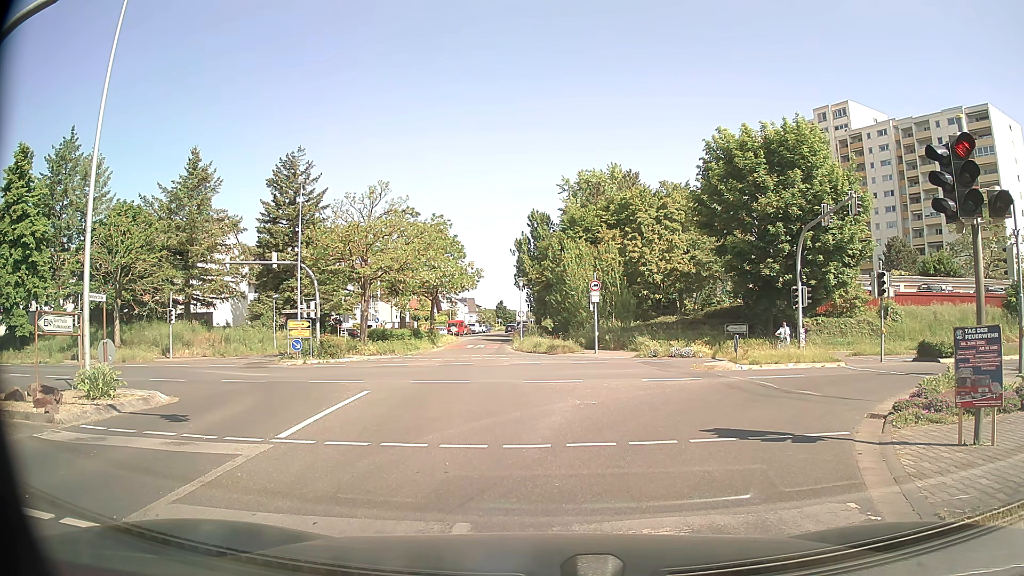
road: tertiary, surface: asphalt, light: Day
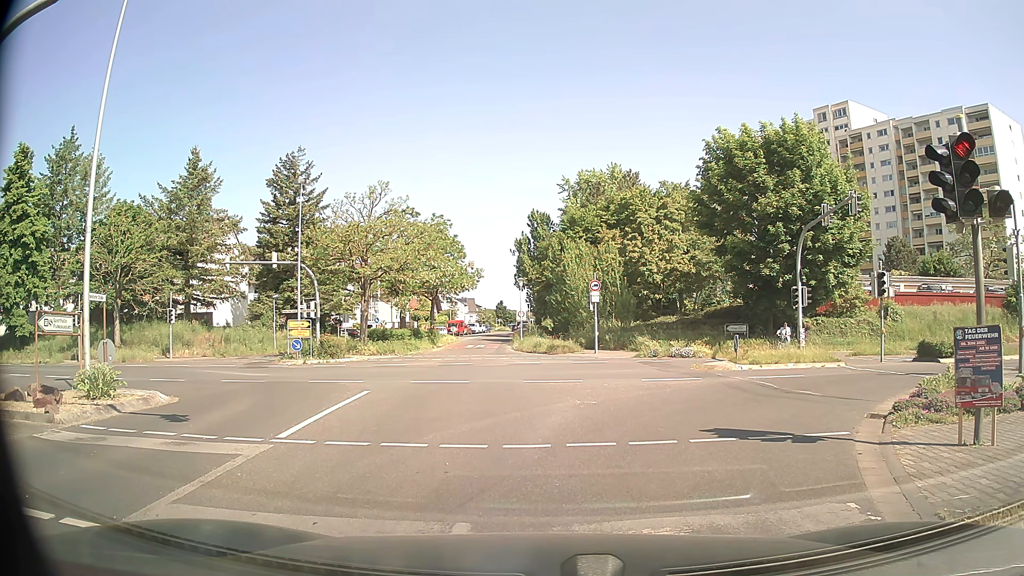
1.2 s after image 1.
(0.0, 0.0) m; 0°
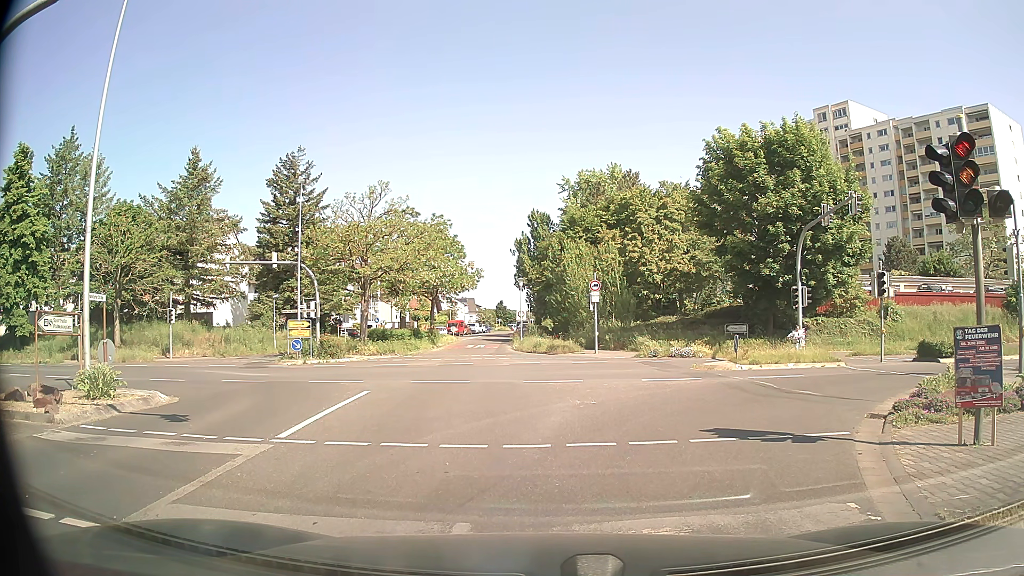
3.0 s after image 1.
(0.0, 0.0) m; 0°
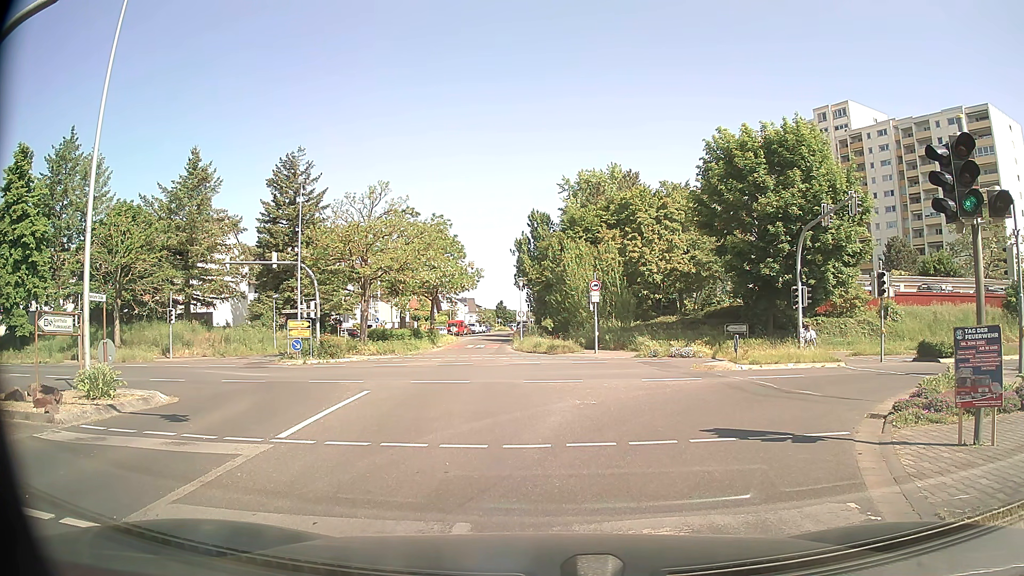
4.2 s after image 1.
(0.0, 0.0) m; 0°
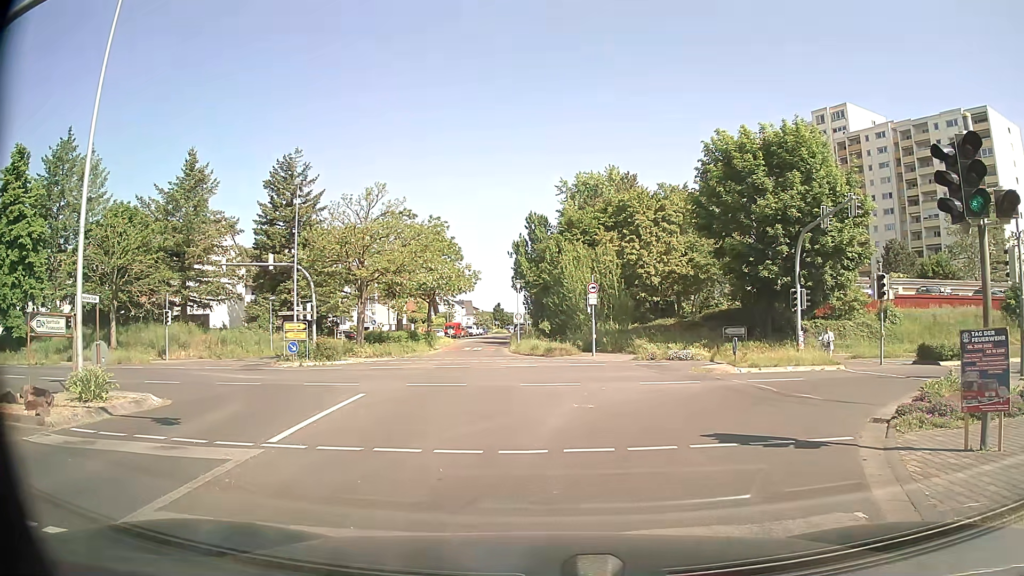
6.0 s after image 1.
(0.0, +0.2) m; 0°
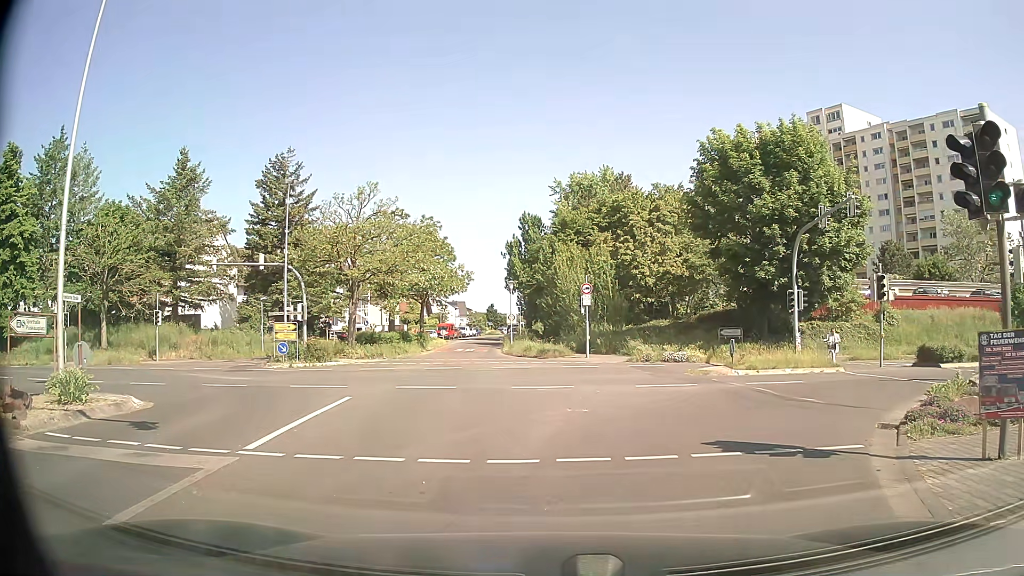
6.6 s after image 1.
(0.0, +0.6) m; 0°
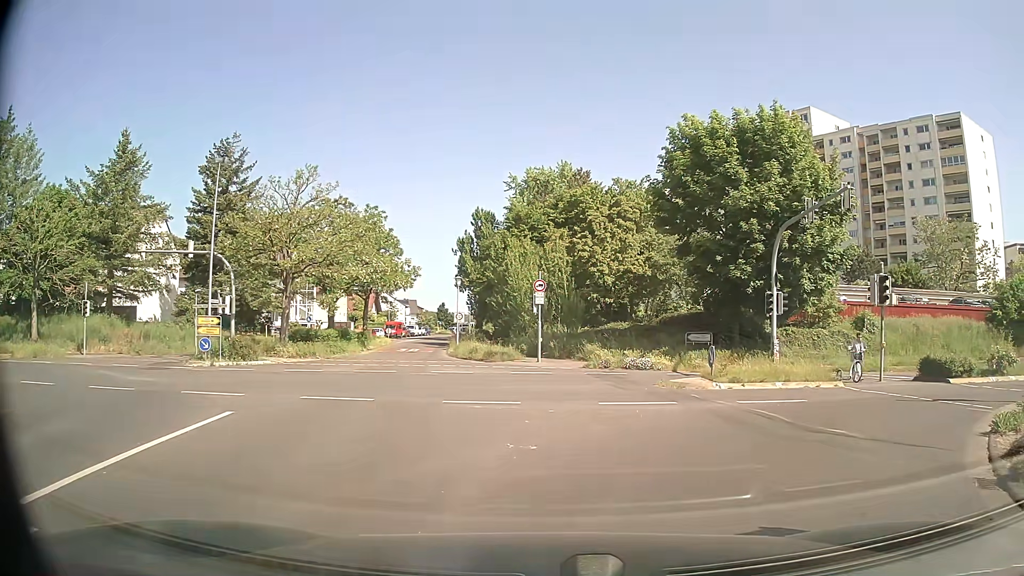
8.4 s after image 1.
(0.0, +3.8) m; +5°
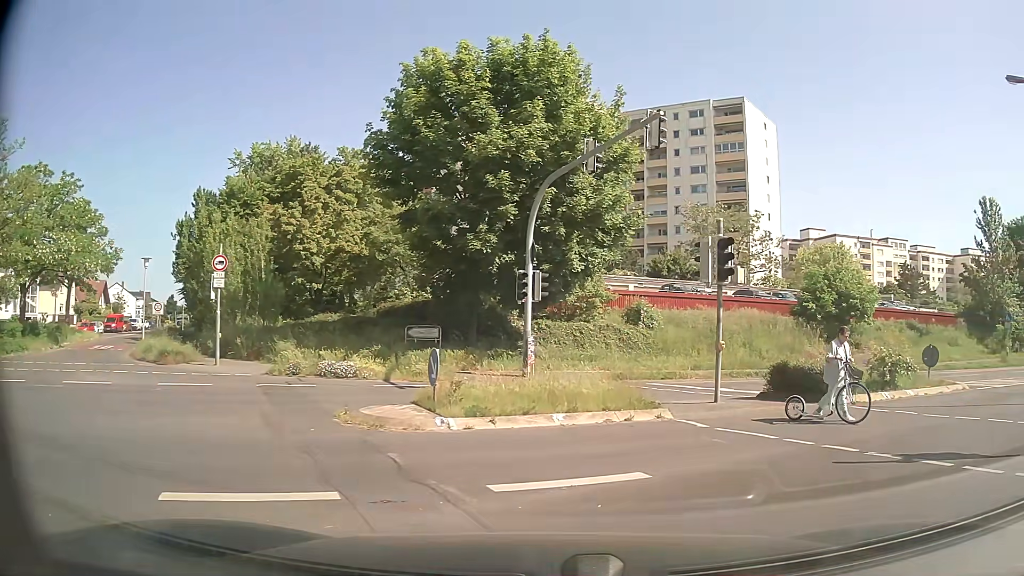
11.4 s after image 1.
(+1.5, +8.0) m; +21°
